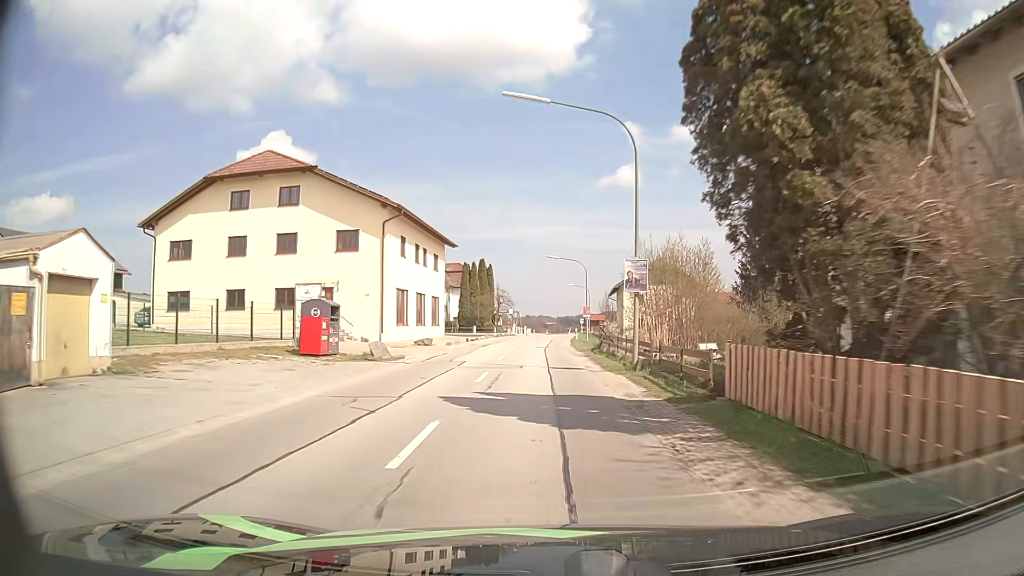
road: secondary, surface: asphalt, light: Day
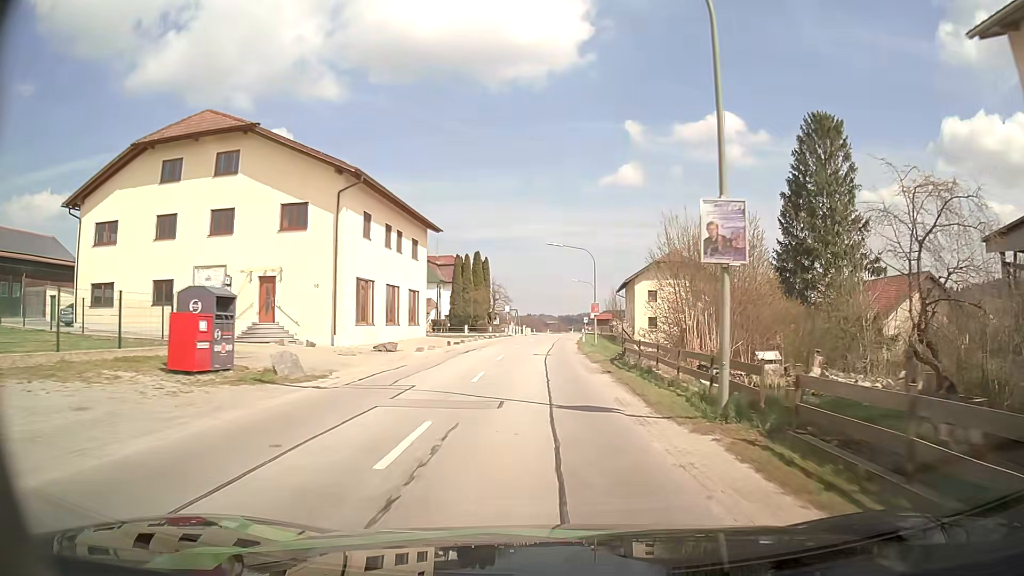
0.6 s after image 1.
(-0.1, +9.0) m; -1°
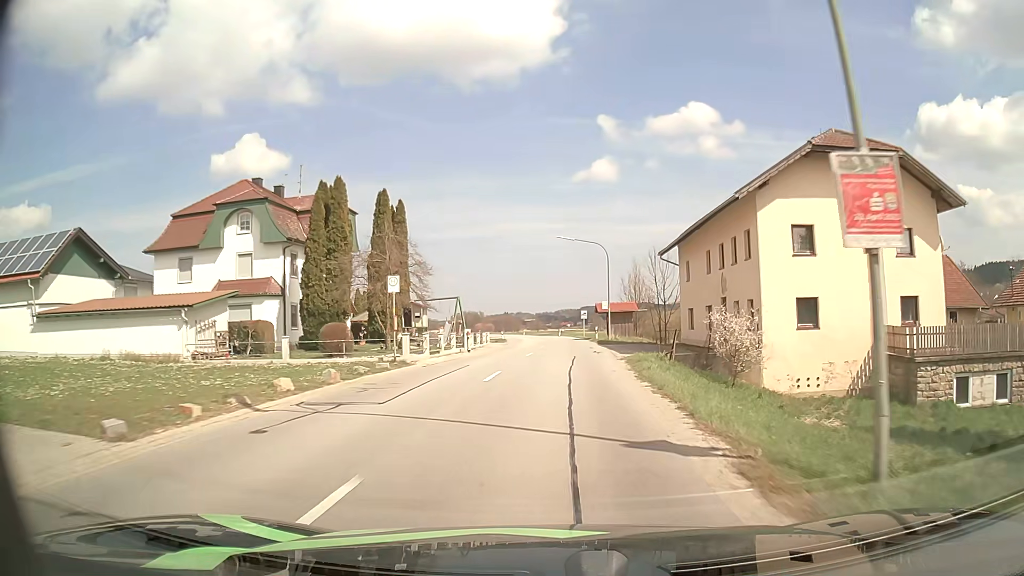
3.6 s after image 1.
(+0.5, +44.2) m; +2°
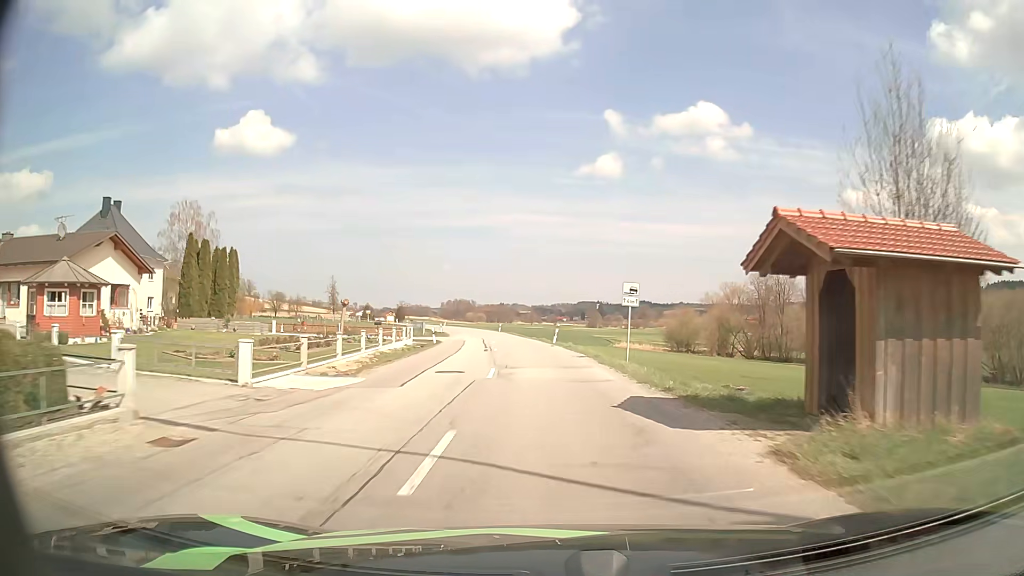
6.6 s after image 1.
(+0.5, +45.5) m; 0°
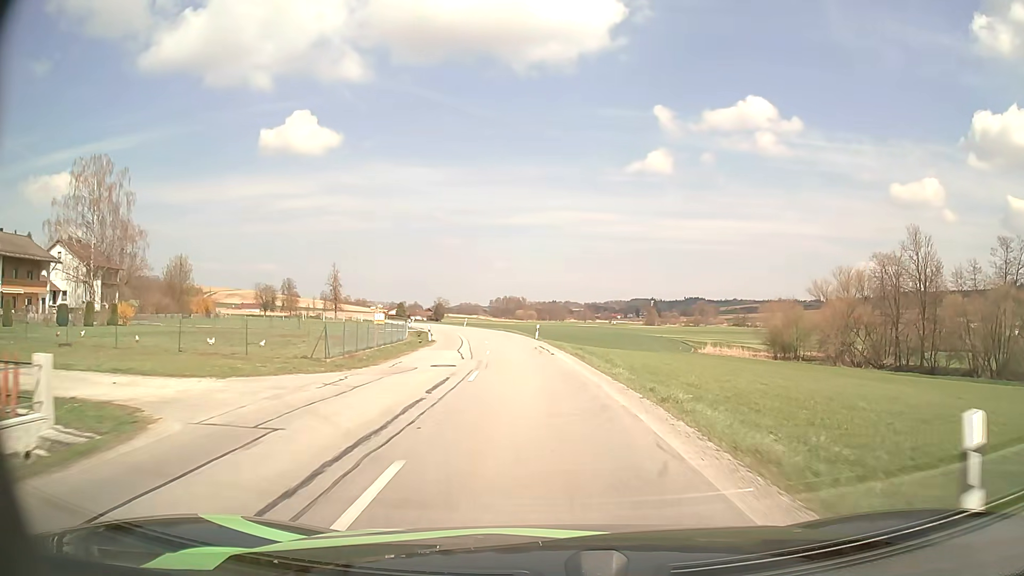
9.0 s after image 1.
(-1.5, +37.2) m; -4°
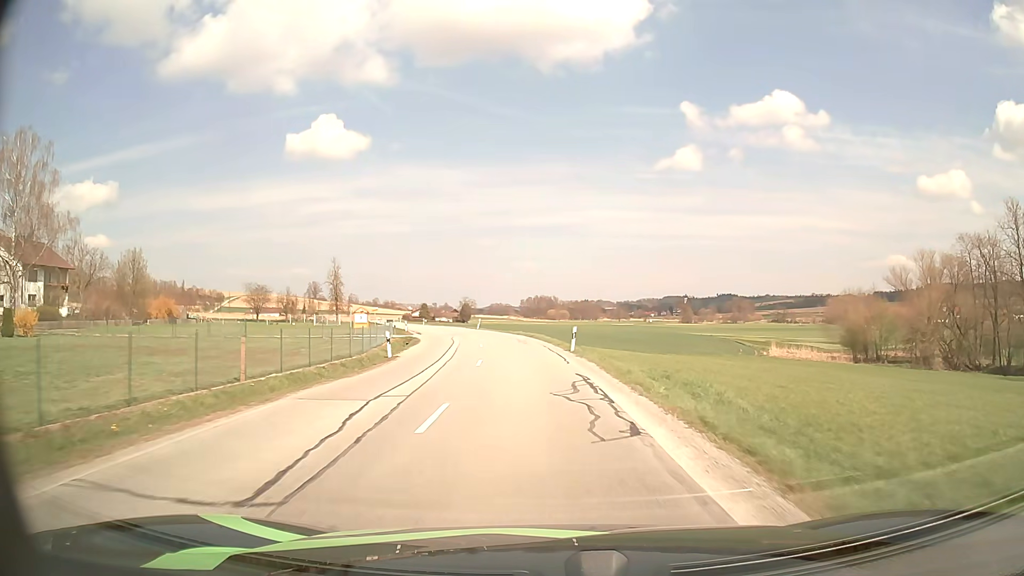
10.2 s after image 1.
(-0.4, +18.8) m; -3°
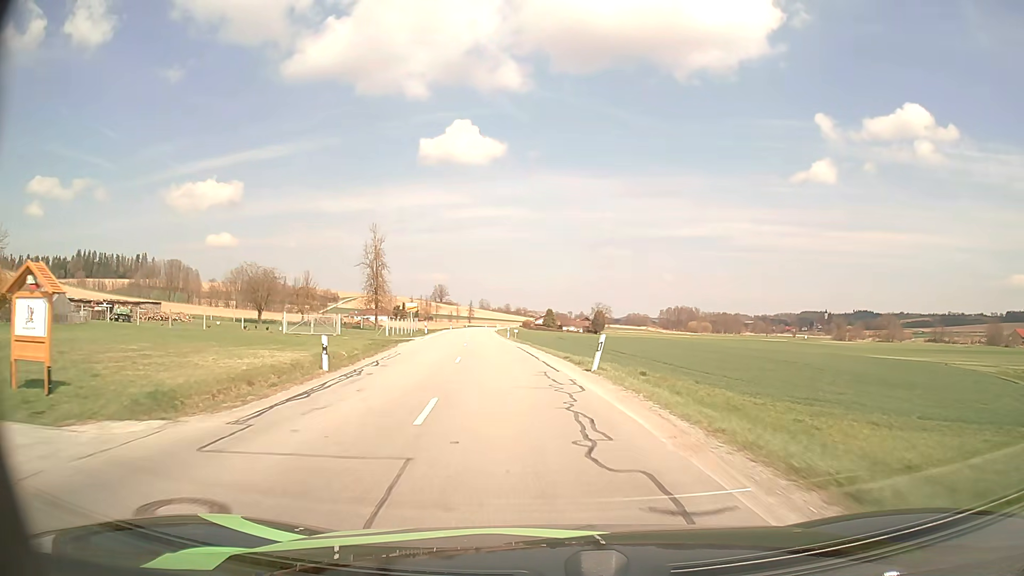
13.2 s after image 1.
(-4.0, +47.4) m; -11°
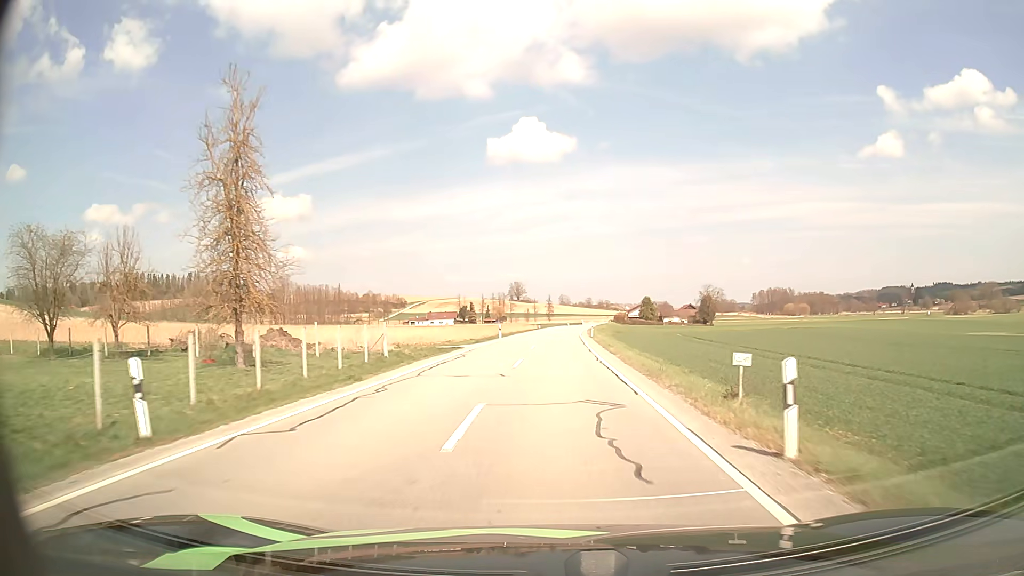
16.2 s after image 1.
(-4.6, +50.3) m; -7°
(0, +10) (0, +20) (0, +30) (+1, +40) (+1, +50) (+1, +60) (+2, +70) (+2, +80) (+3, +90) (+4, +100) m
